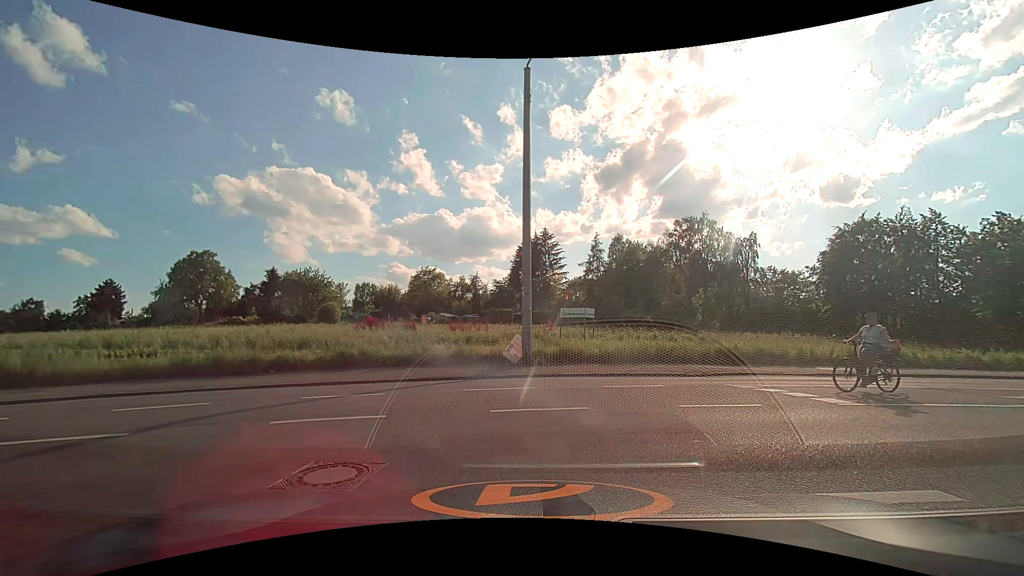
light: Day
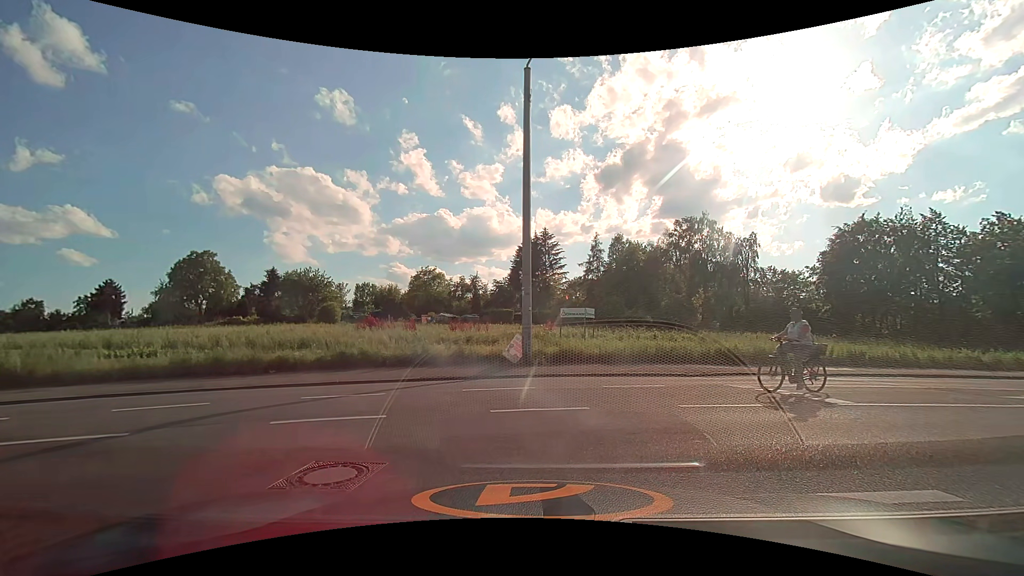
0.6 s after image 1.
(0.0, 0.0) m; 0°
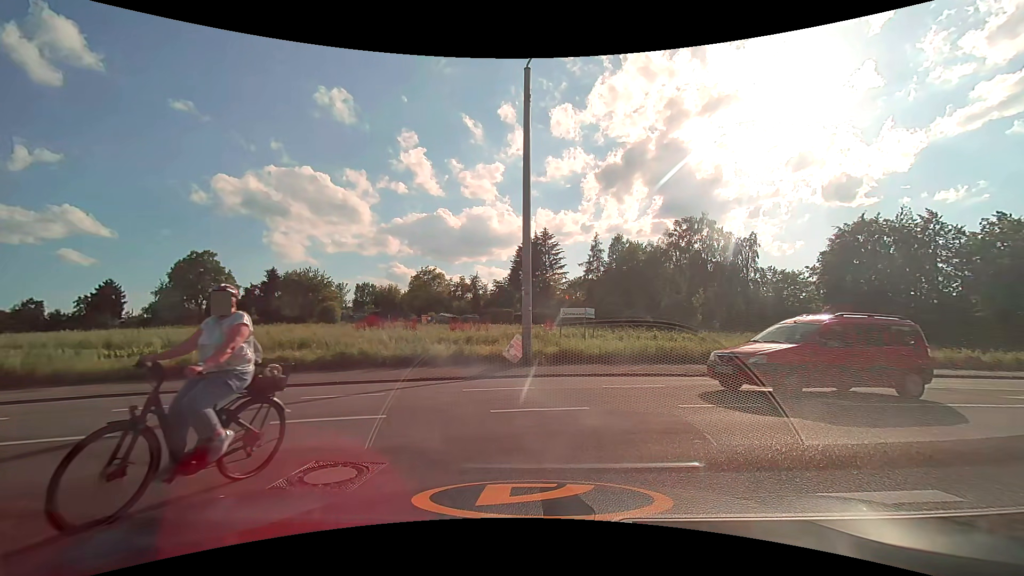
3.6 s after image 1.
(0.0, 0.0) m; 0°
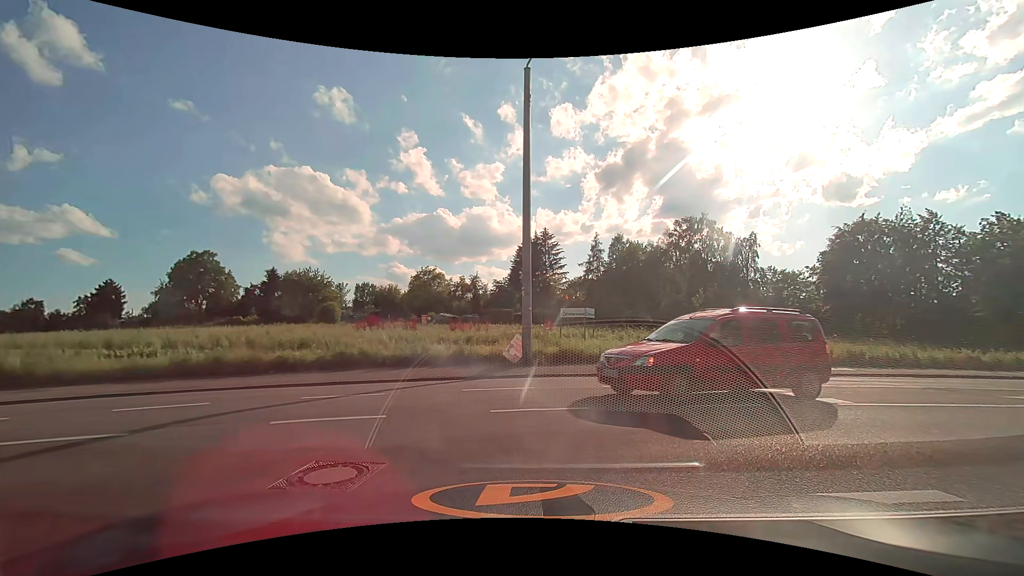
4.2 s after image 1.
(0.0, 0.0) m; 0°
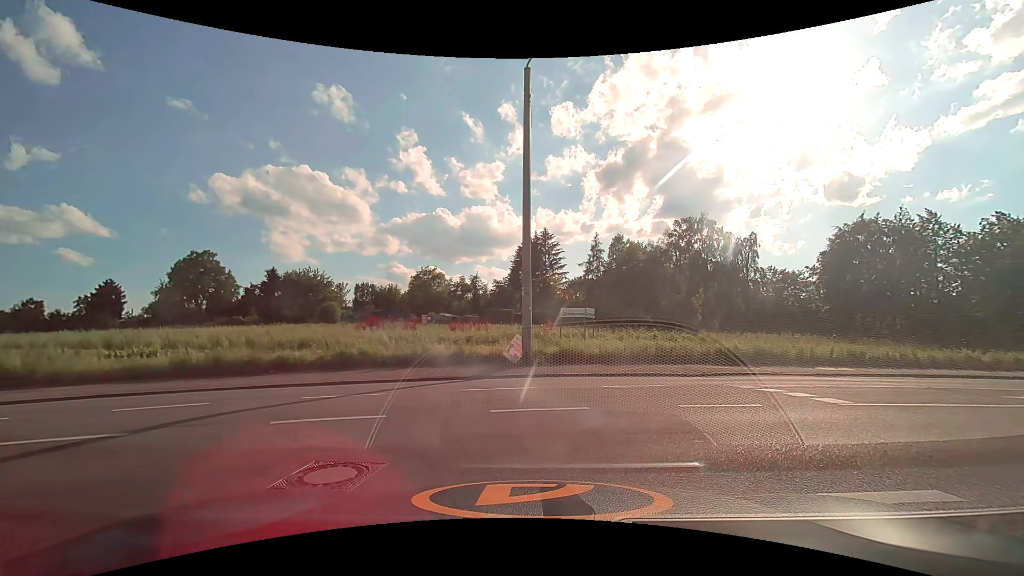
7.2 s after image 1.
(0.0, 0.0) m; 0°
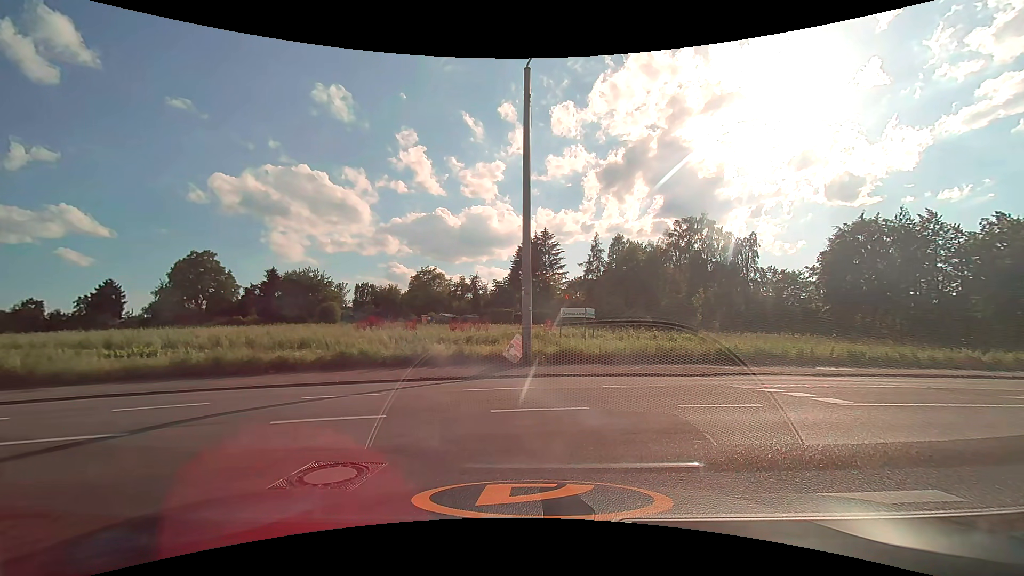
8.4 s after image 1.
(0.0, 0.0) m; 0°
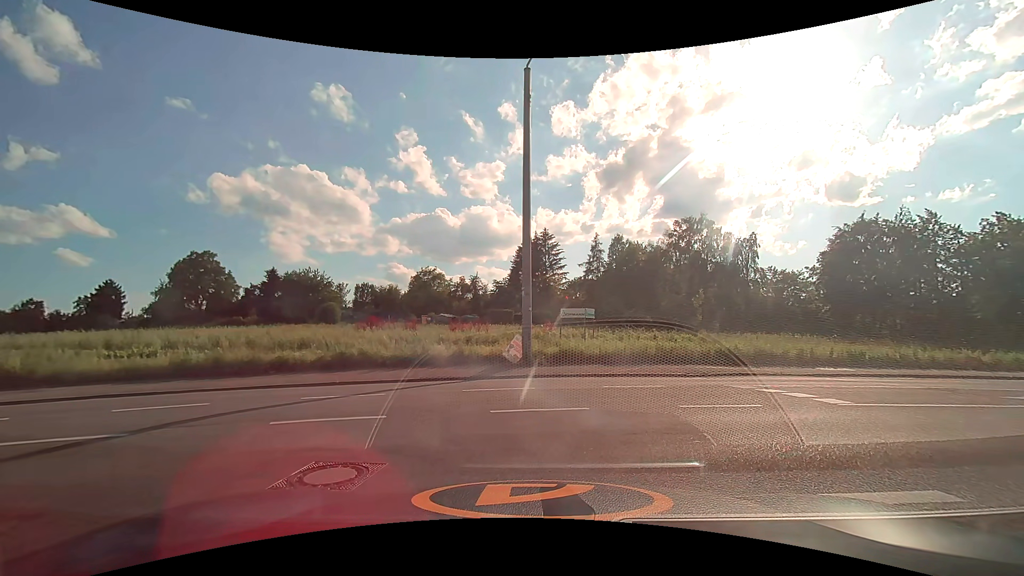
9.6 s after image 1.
(0.0, 0.0) m; 0°
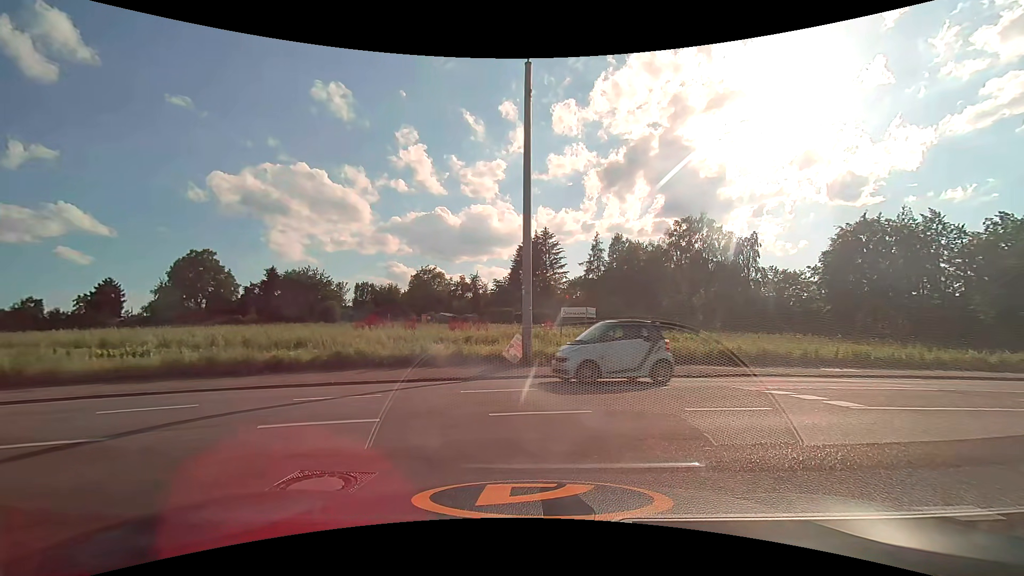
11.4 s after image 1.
(0.0, +0.3) m; 0°
